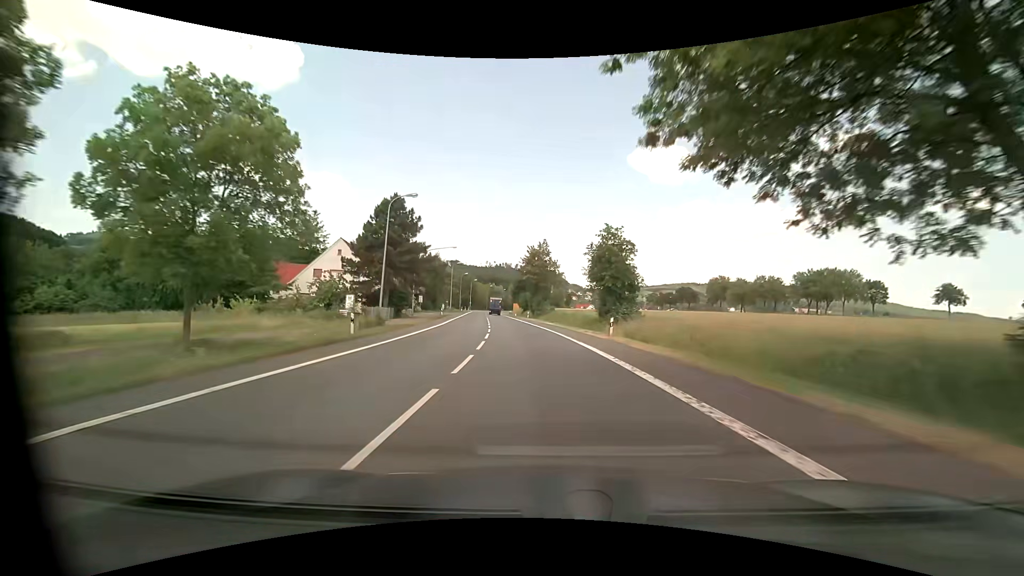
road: primary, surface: asphalt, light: Day
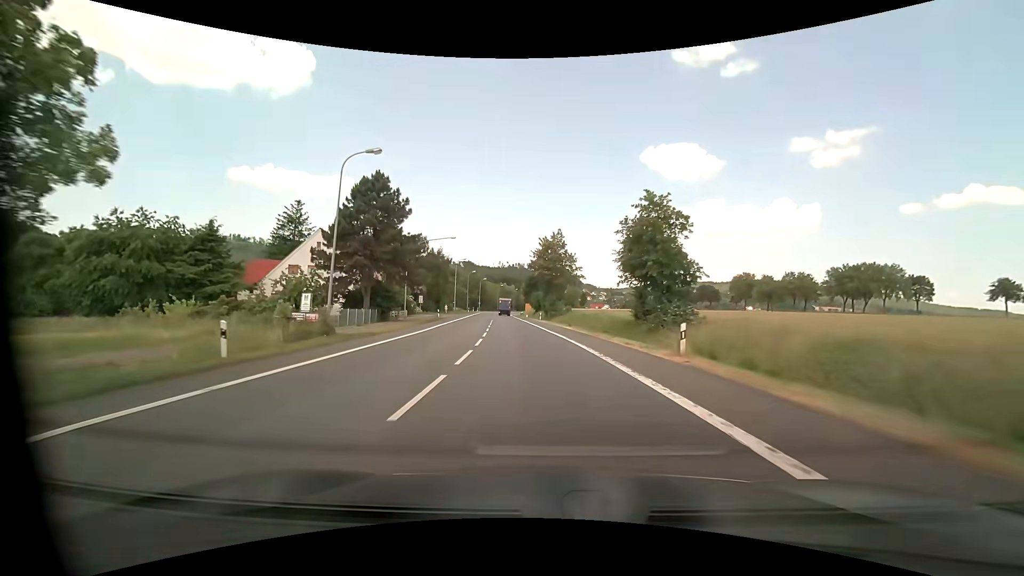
(-0.1, +10.6) m; -1°
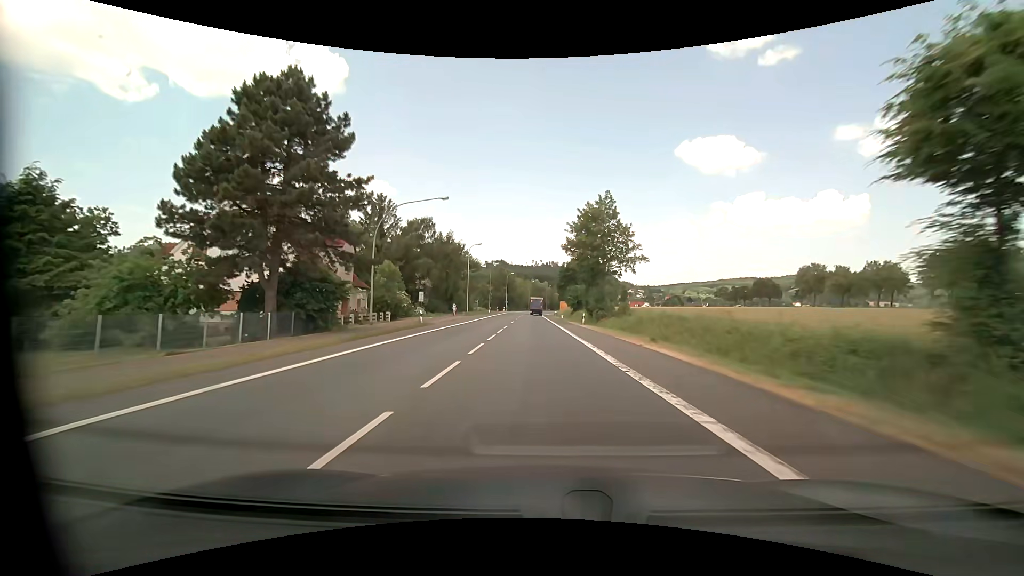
(-0.8, +22.3) m; -4°
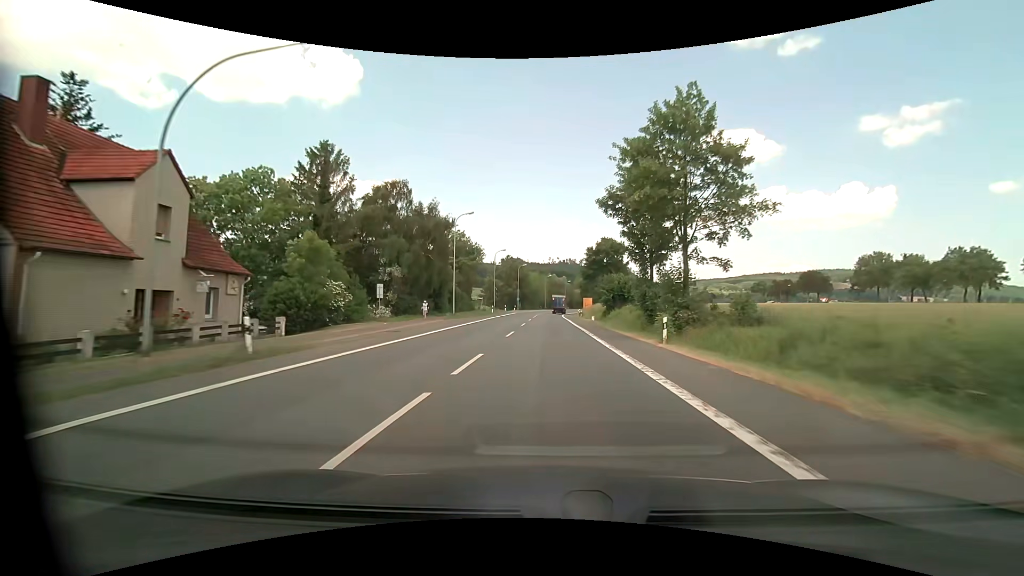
(-0.5, +23.3) m; -2°
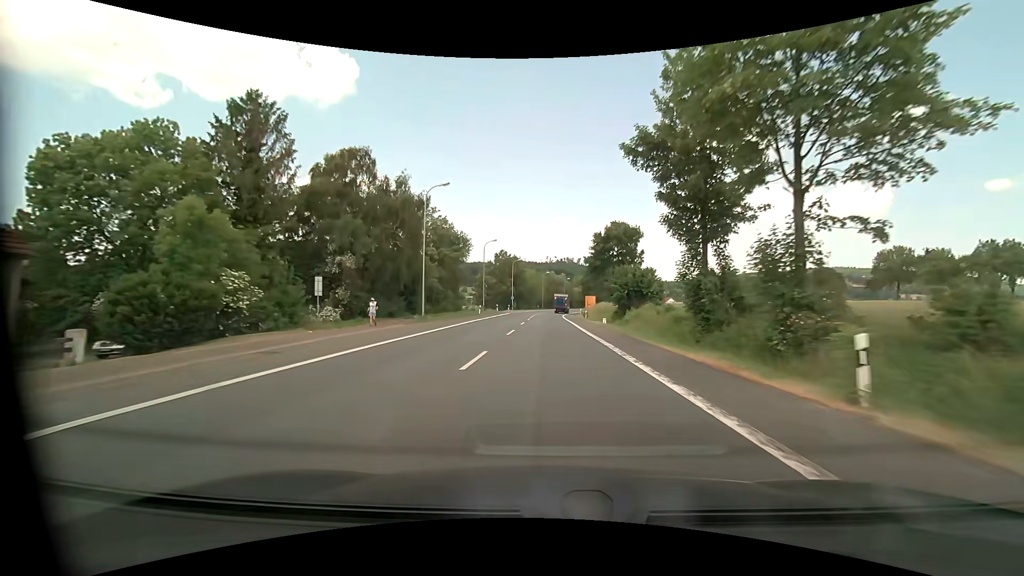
(0.0, +11.5) m; 0°
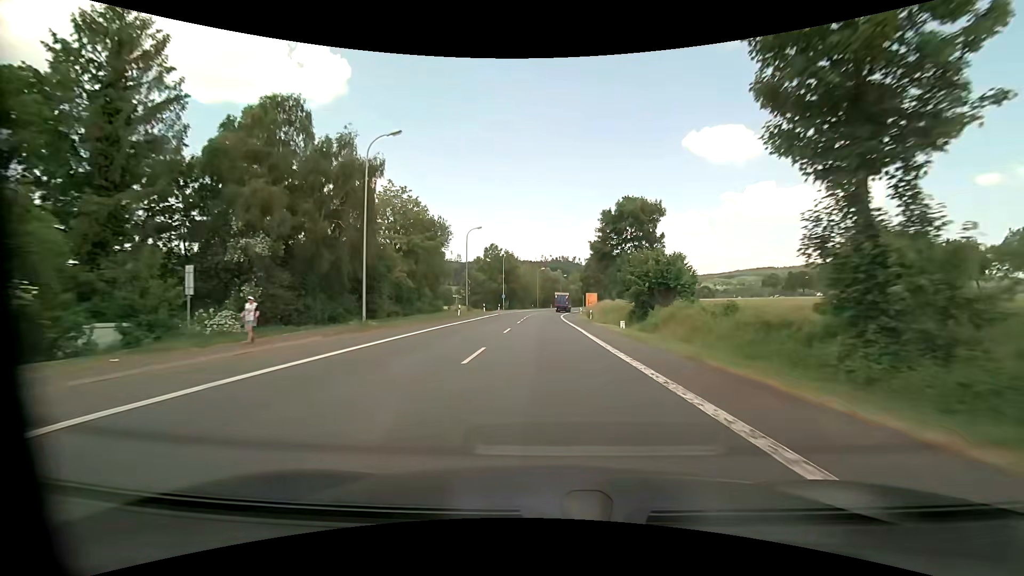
(+0.1, +11.3) m; 0°
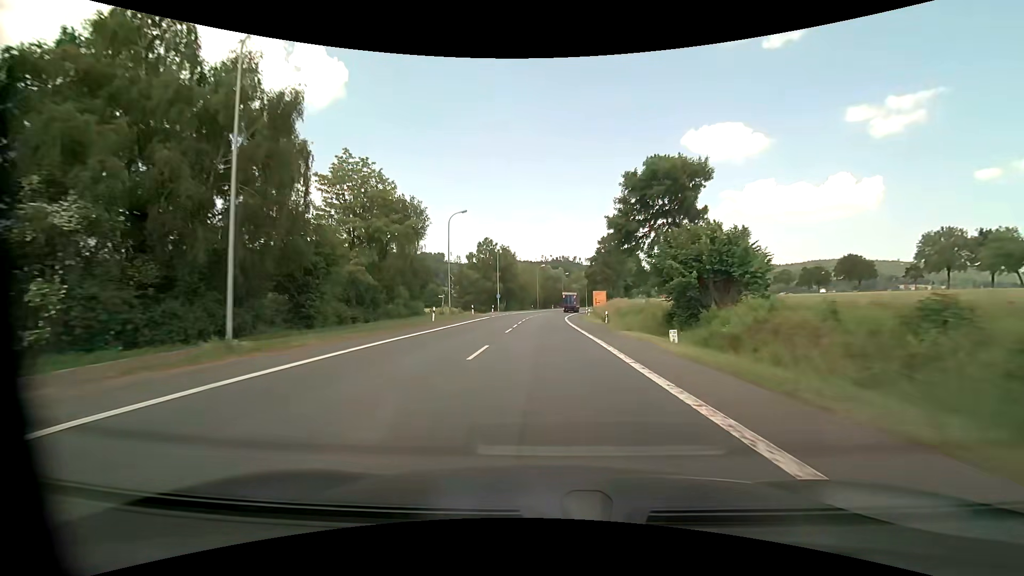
(0.0, +11.2) m; 0°
